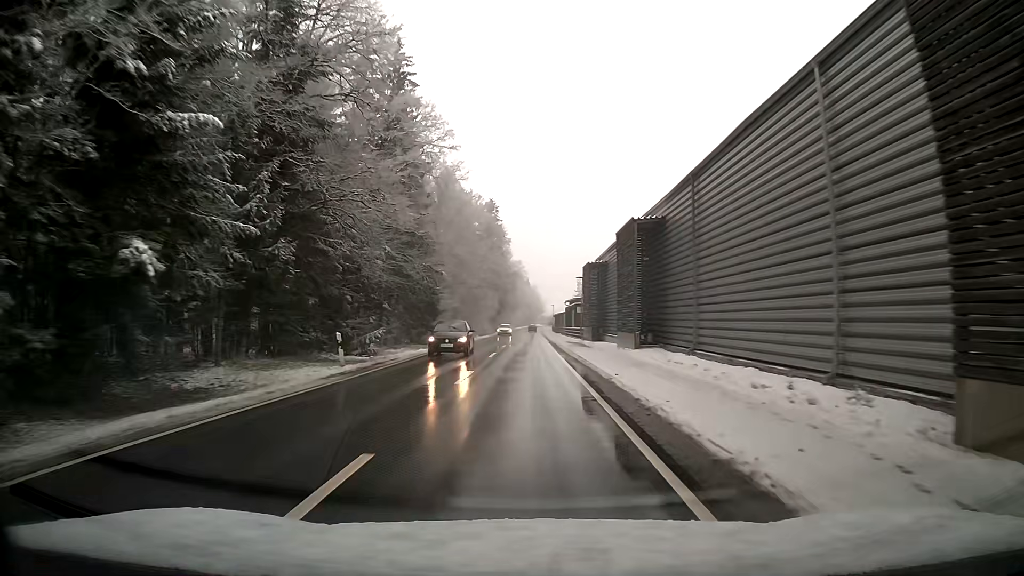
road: tertiary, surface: asphalt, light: Day
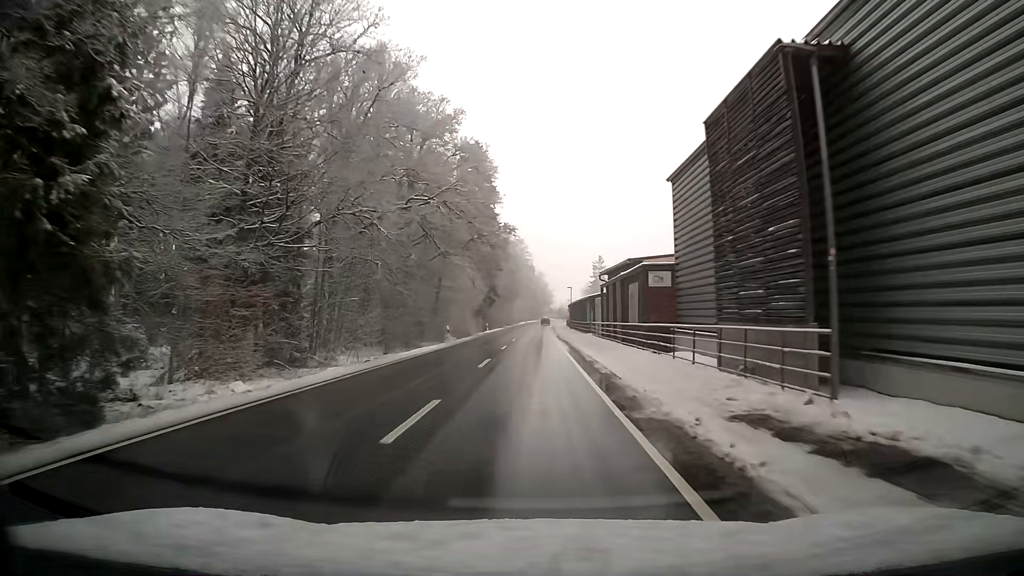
(-0.2, +43.7) m; -1°
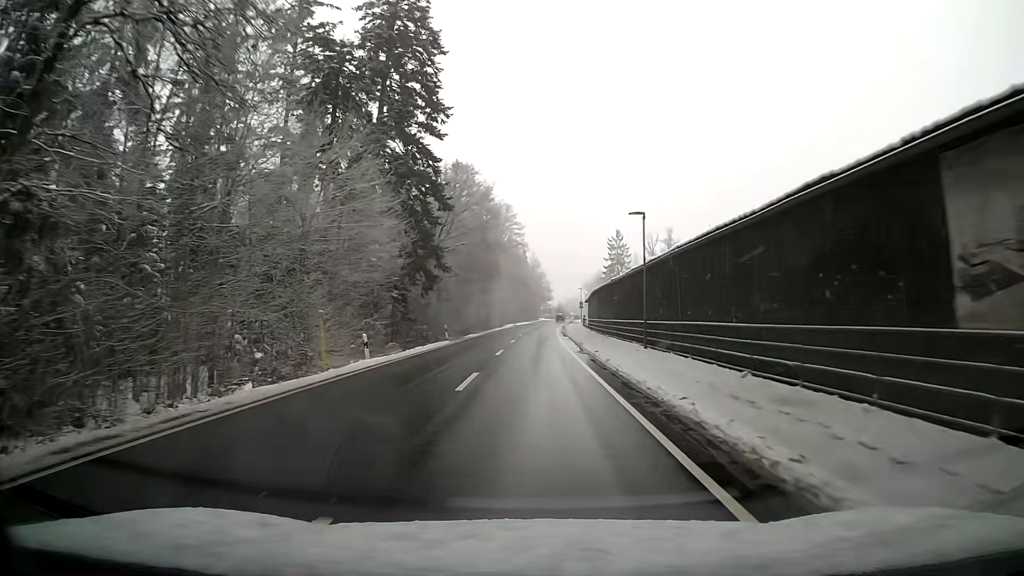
(+0.3, +55.3) m; +1°
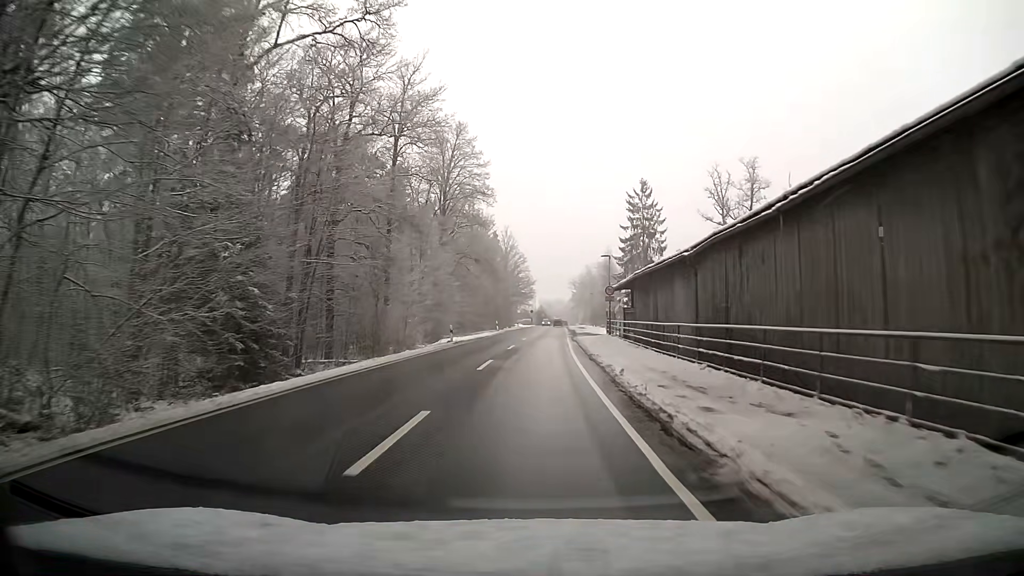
(+0.7, +54.8) m; +2°
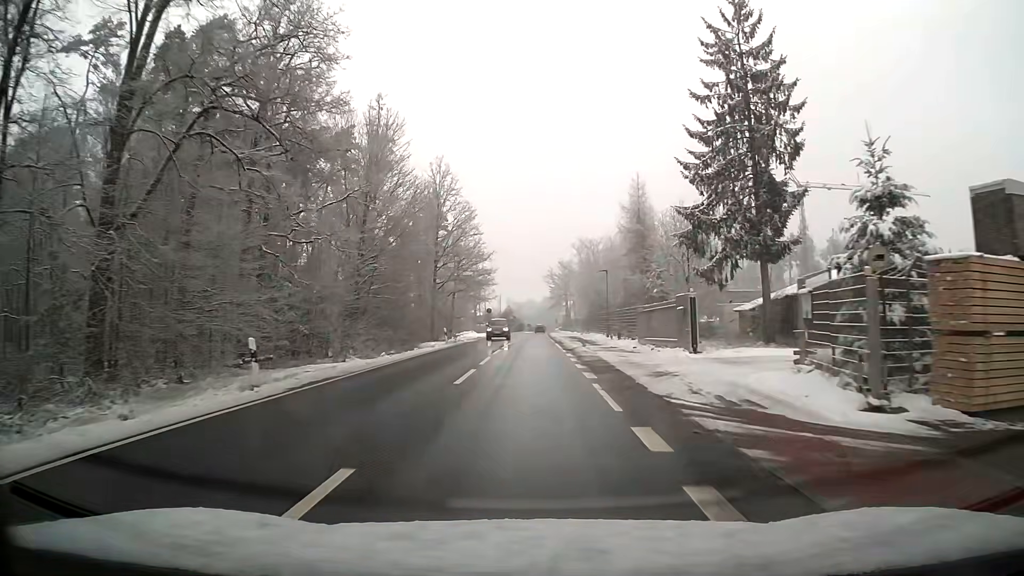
(+1.0, +52.2) m; +2°
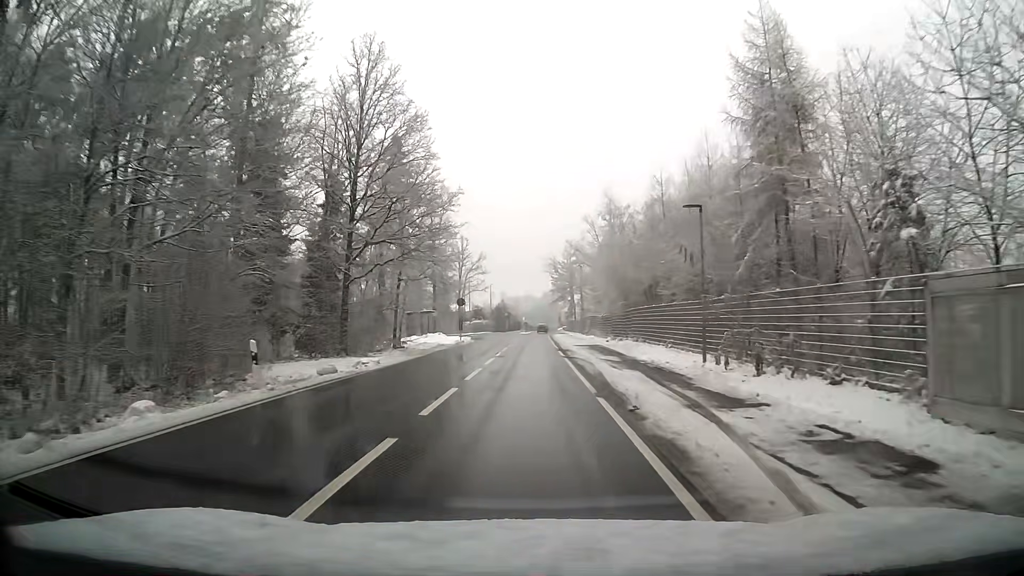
(0.0, +28.3) m; 0°
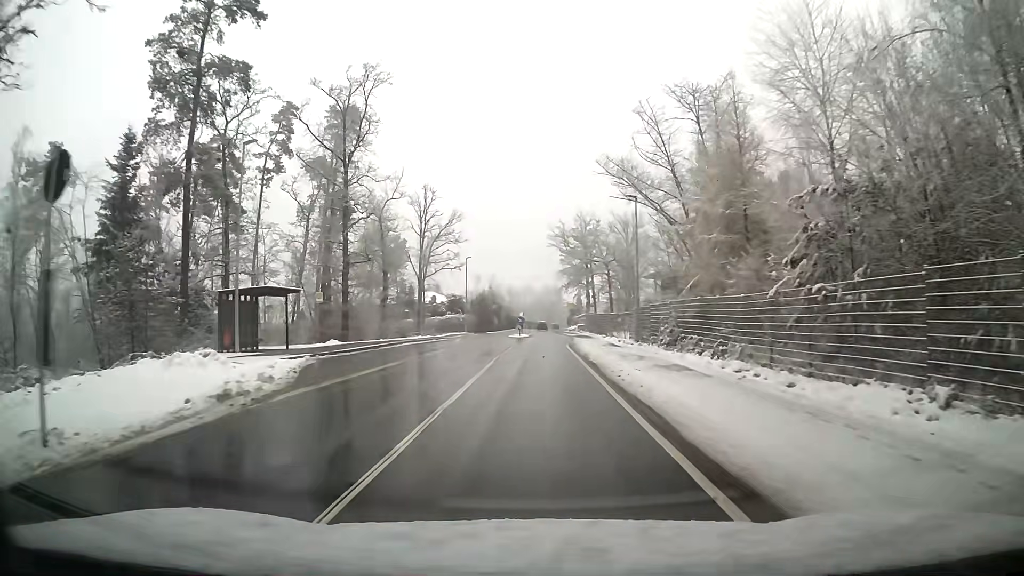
(-0.1, +42.4) m; 0°
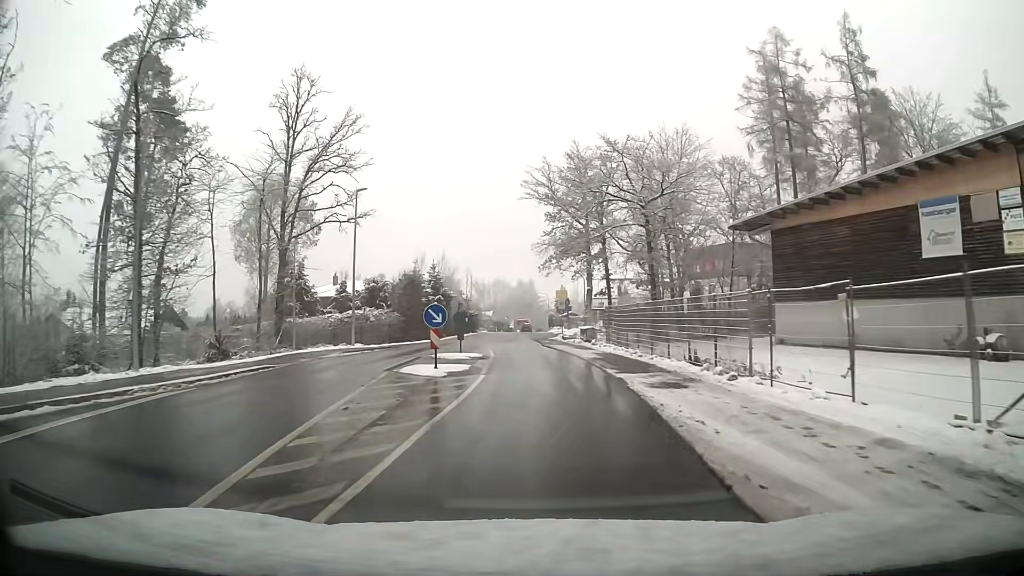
(+0.7, +38.9) m; +3°
(0, +10) (0, +20) (-1, +30) (-1, +40) (-2, +50) (-2, +60) (-2, +70) (-2, +80) (-2, +90) (-2, +100) m
